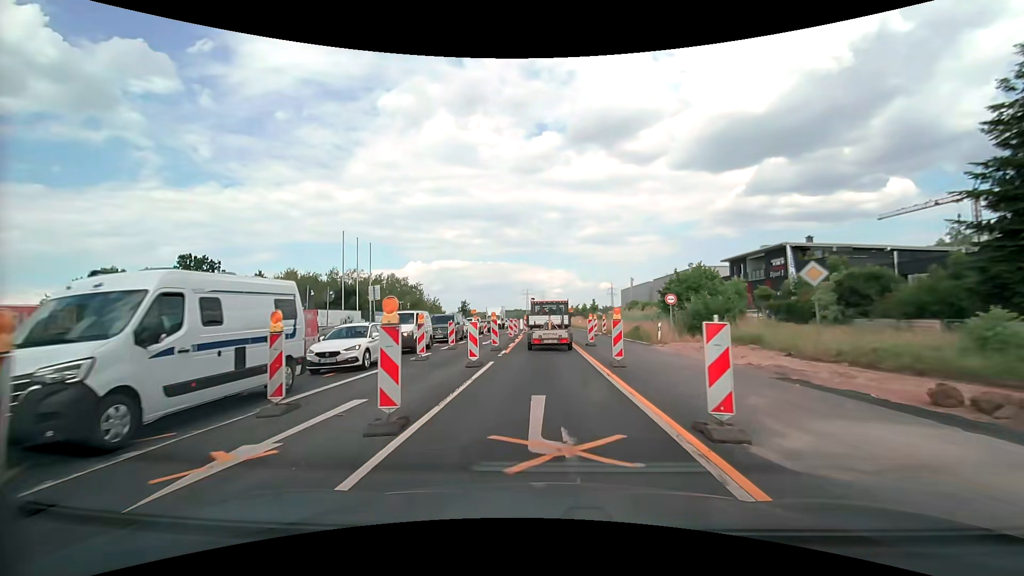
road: secondary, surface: asphalt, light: Day
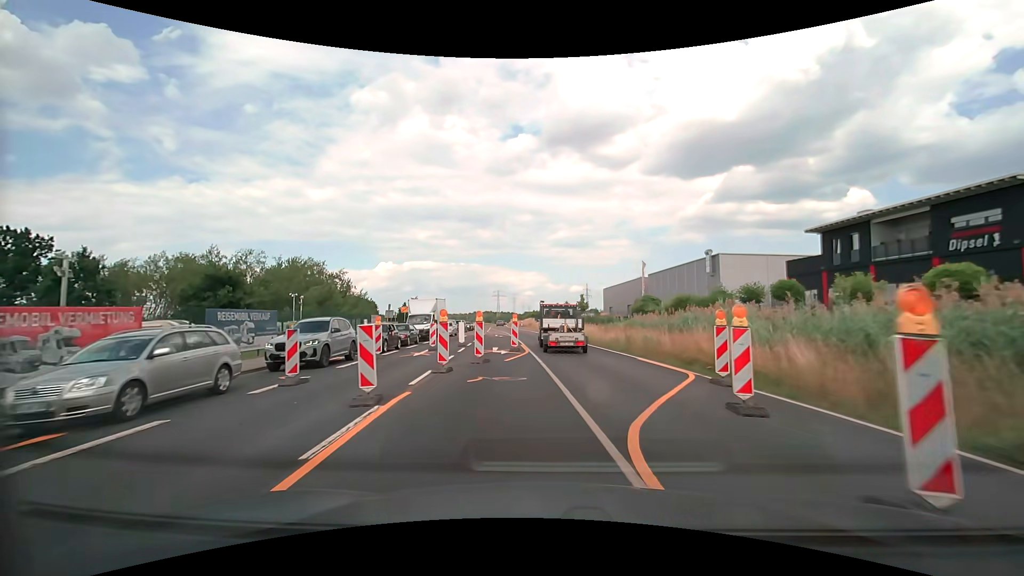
(+0.2, +30.7) m; +3°
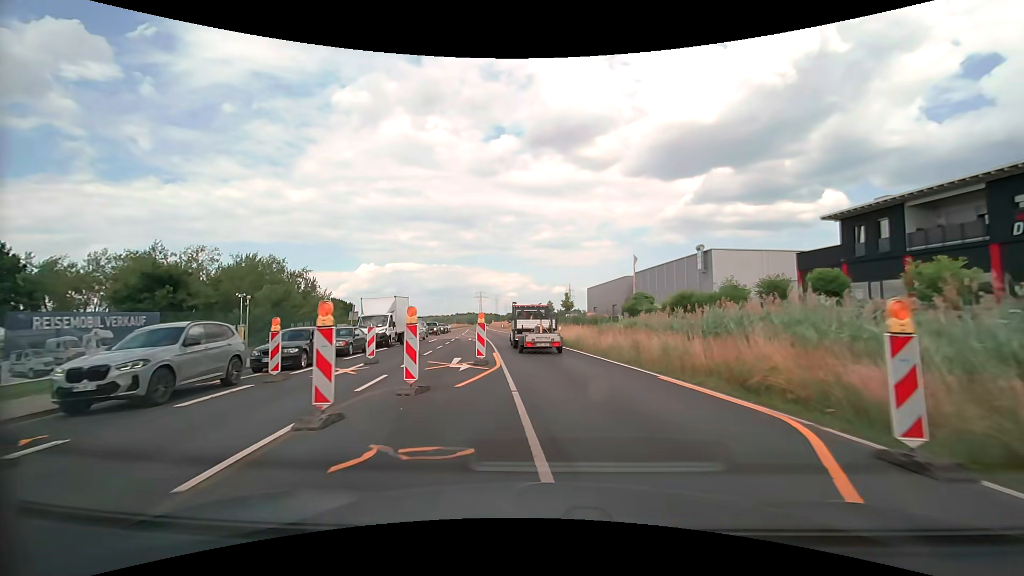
(+0.1, +6.4) m; +2°
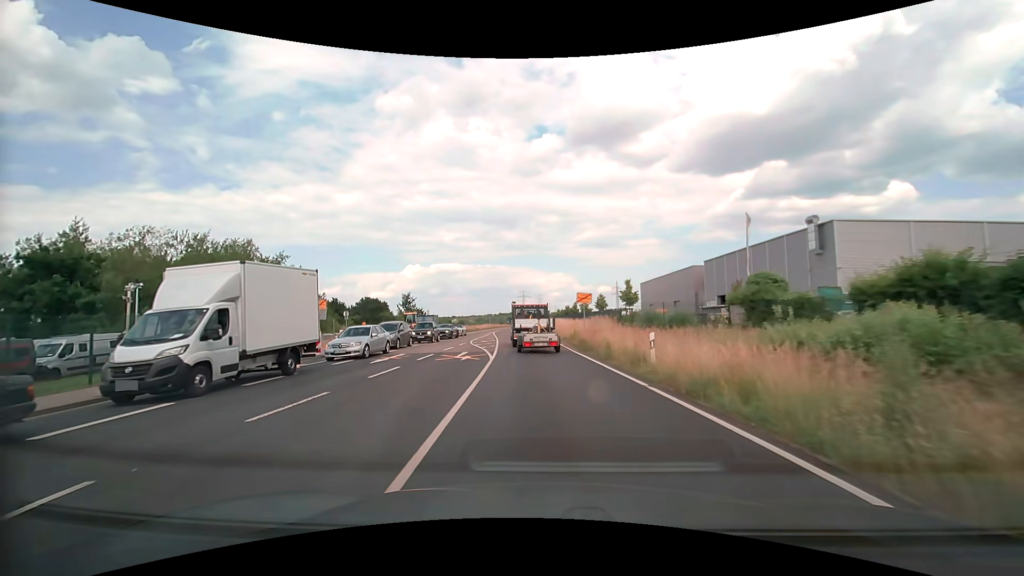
(-0.6, +20.1) m; -5°
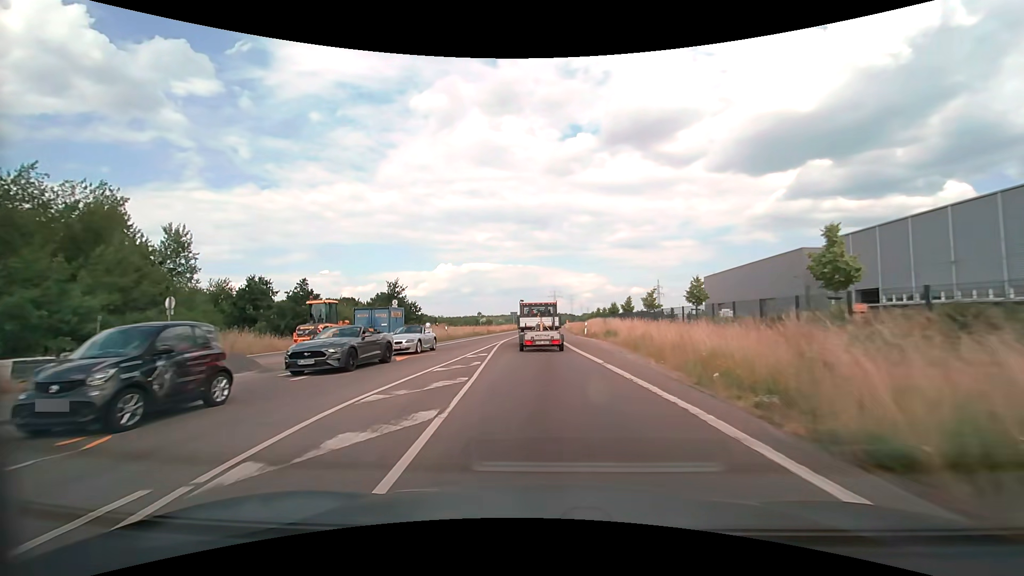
(-1.6, +29.2) m; -4°
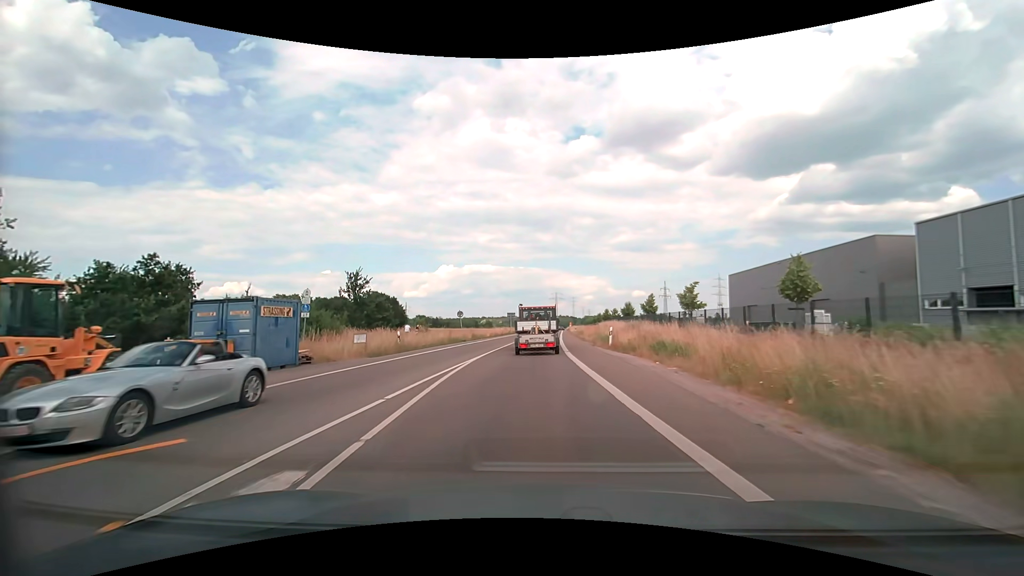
(0.0, +15.4) m; 0°
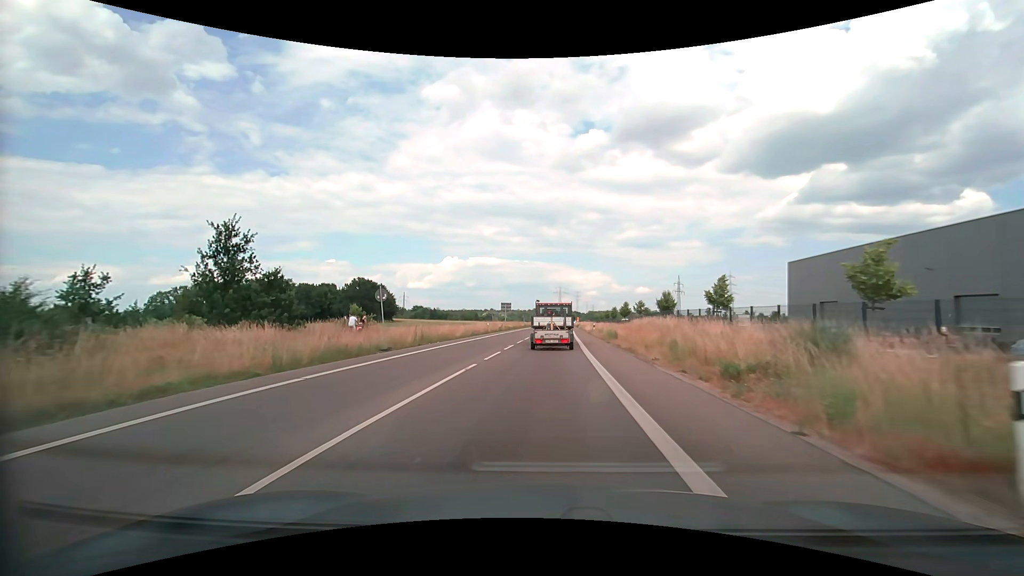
(-0.1, +23.9) m; 0°
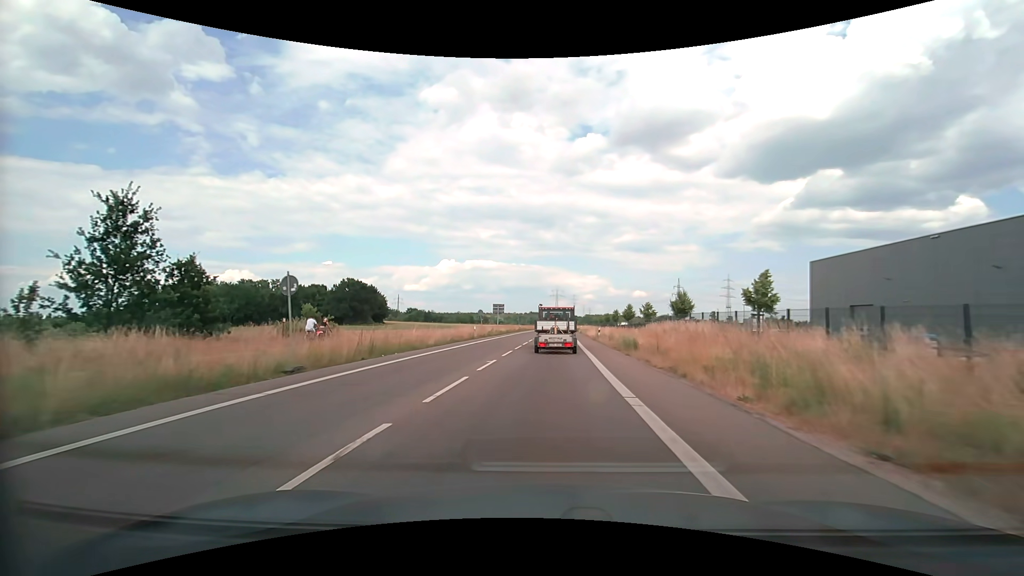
(0.0, +8.2) m; 0°
(0, +10) (0, +20) (+1, +30) (+1, +40) (+1, +50) (+2, +60) (+2, +70) (+3, +80) (+3, +90) (+4, +100) m
